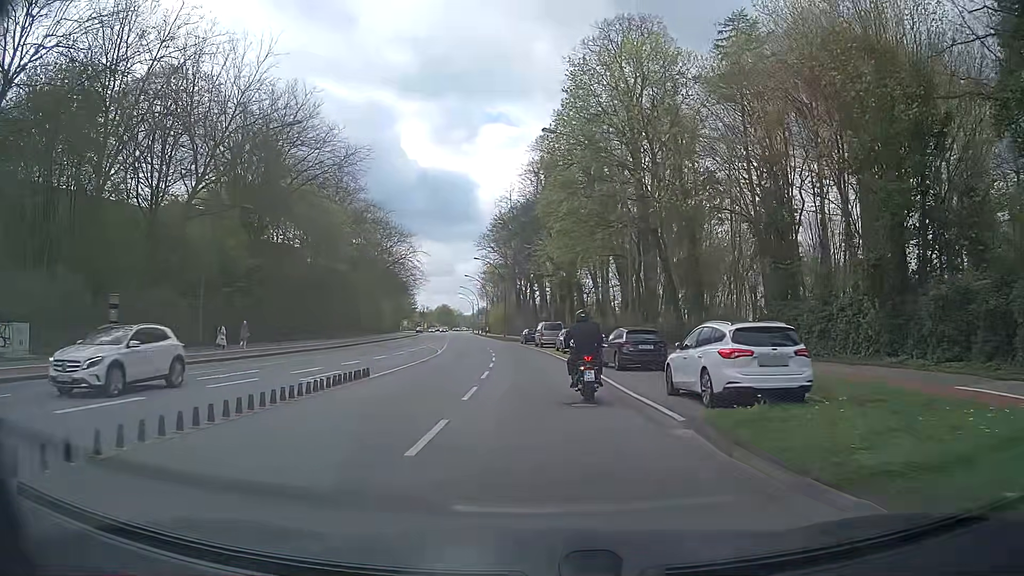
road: secondary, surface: asphalt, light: Day
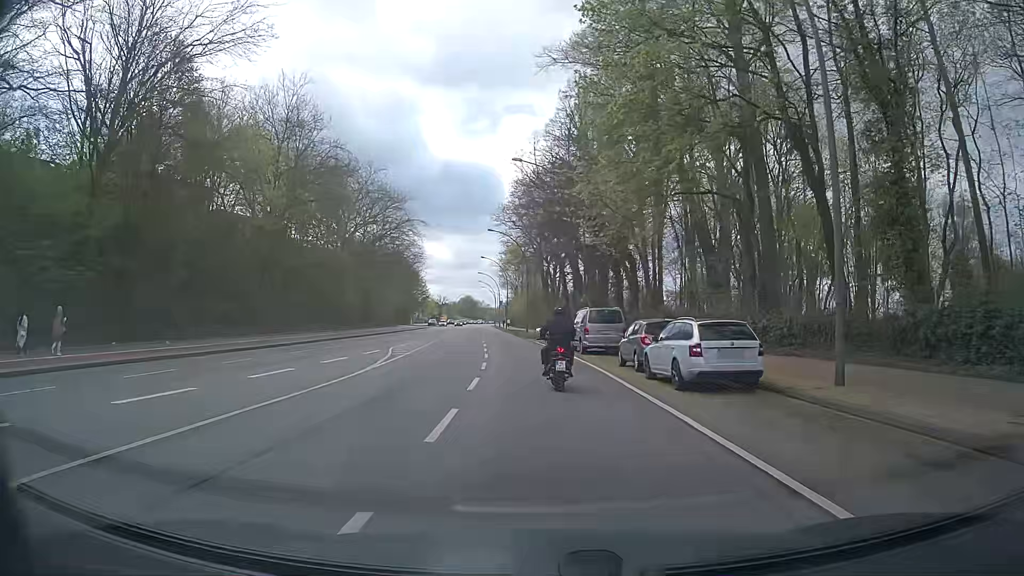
(-0.5, +23.6) m; -2°
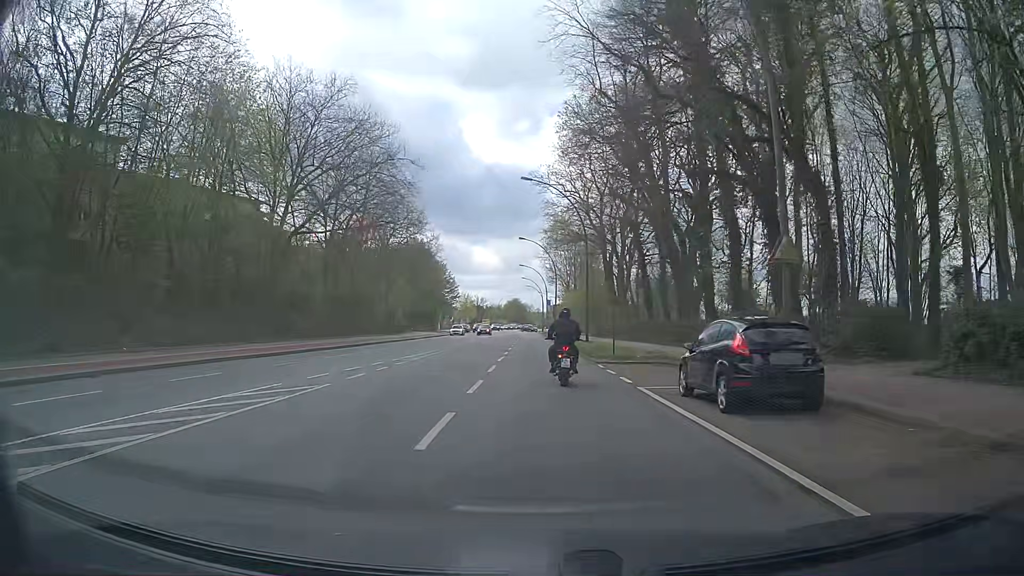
(-1.6, +30.8) m; -5°
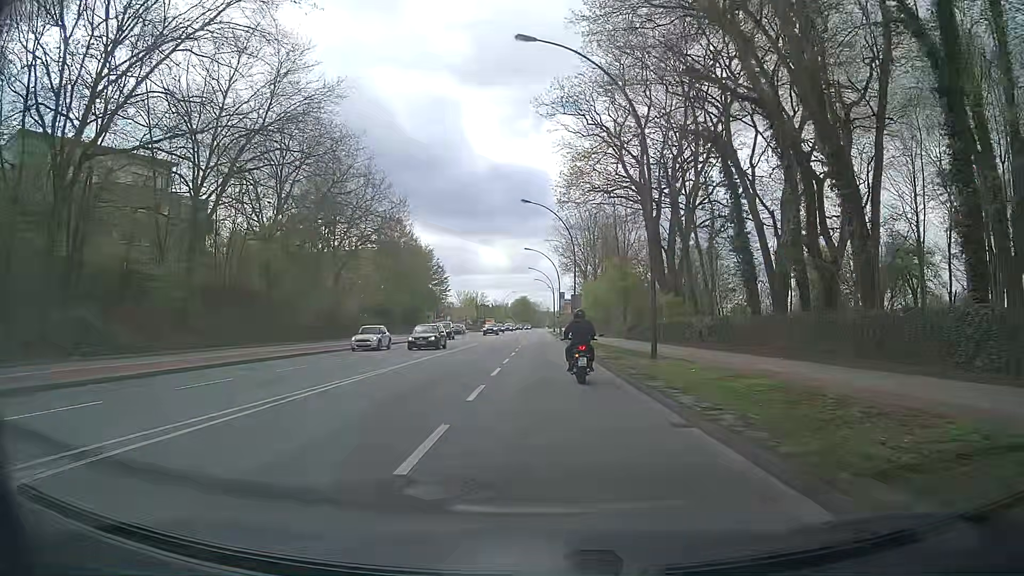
(-0.3, +25.3) m; -1°
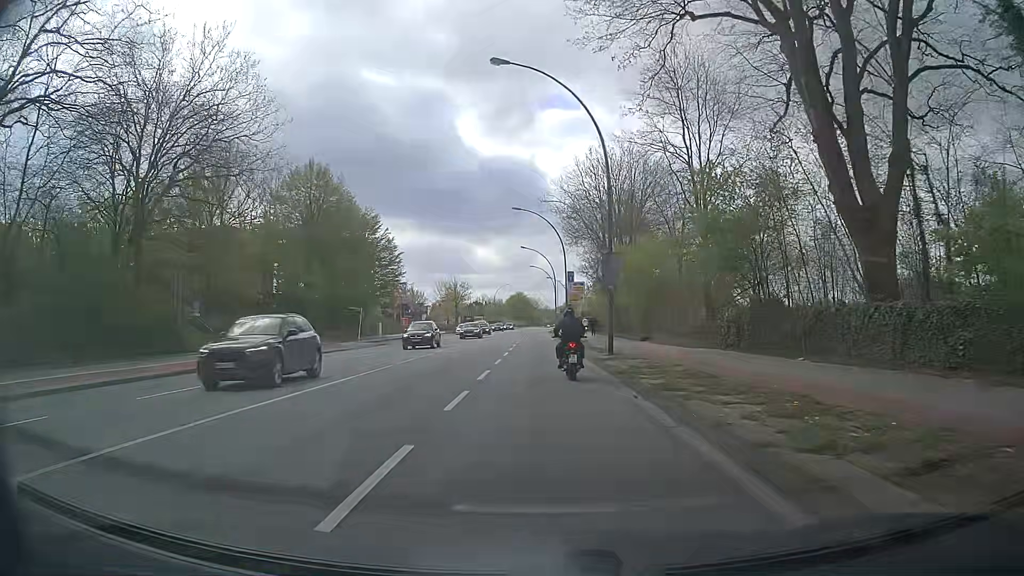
(-0.1, +32.0) m; +1°
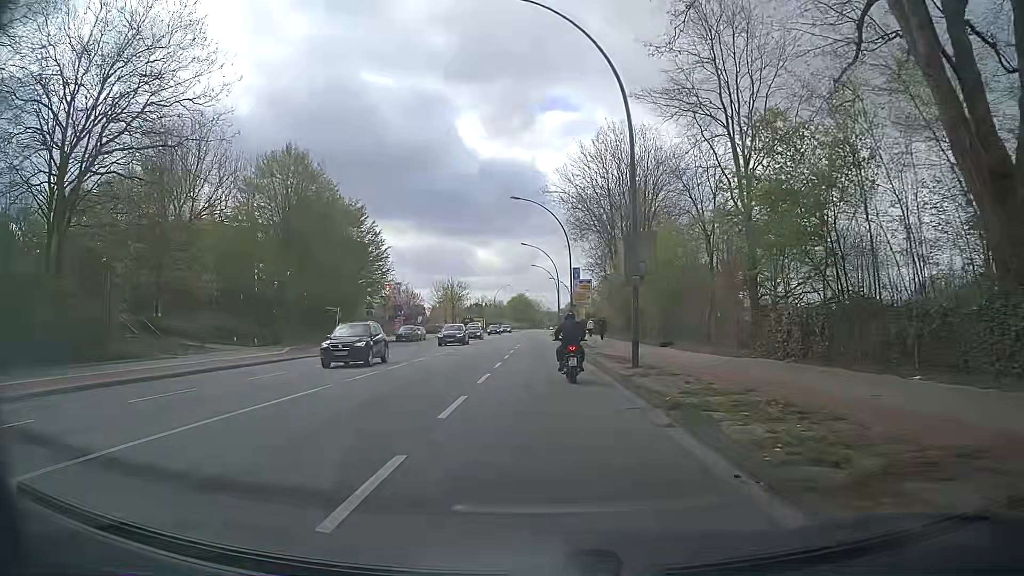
(-0.1, +6.4) m; -1°
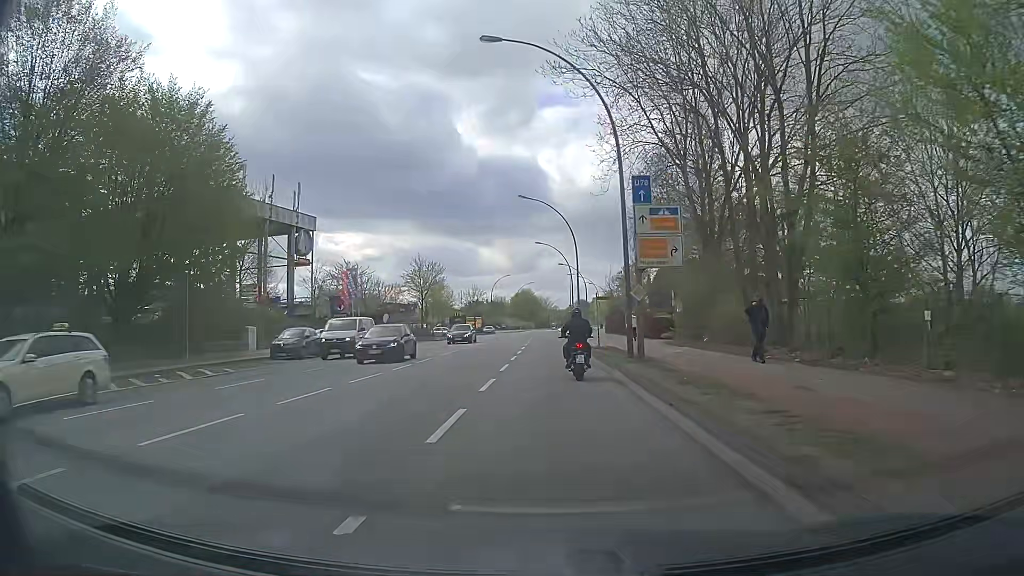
(-0.3, +32.4) m; -1°
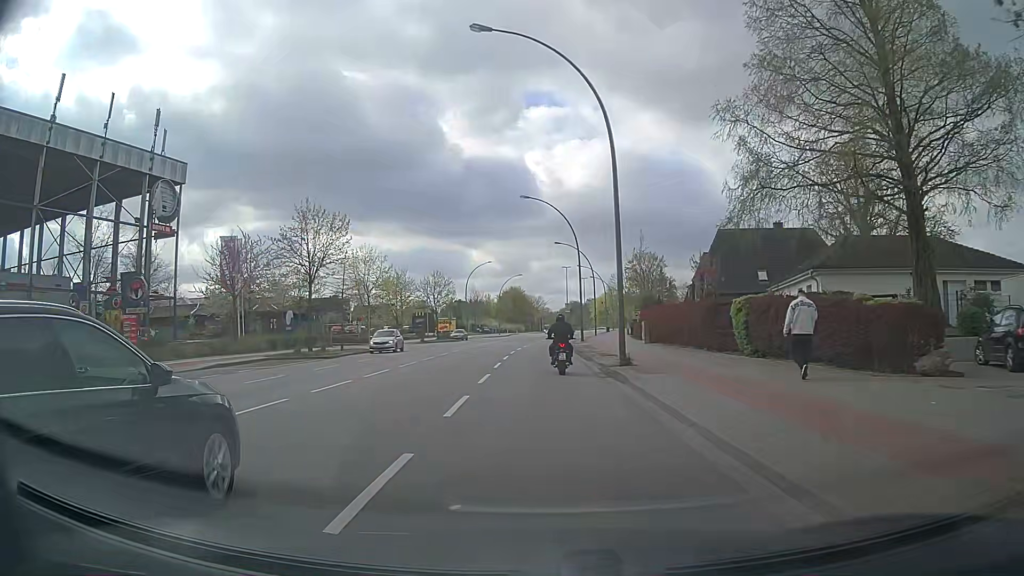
(+0.5, +33.8) m; 0°
(0, +10) (0, +20) (0, +30) (+1, +40) (+1, +50) (+2, +60) (+3, +70) (+4, +80) (+6, +90) (+7, +100) m
